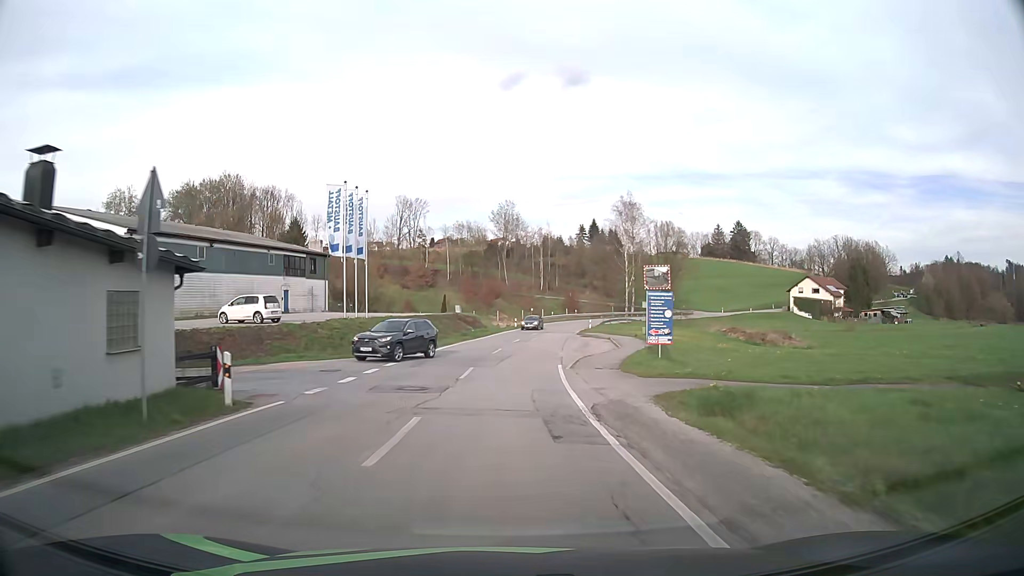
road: tertiary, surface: asphalt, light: Day
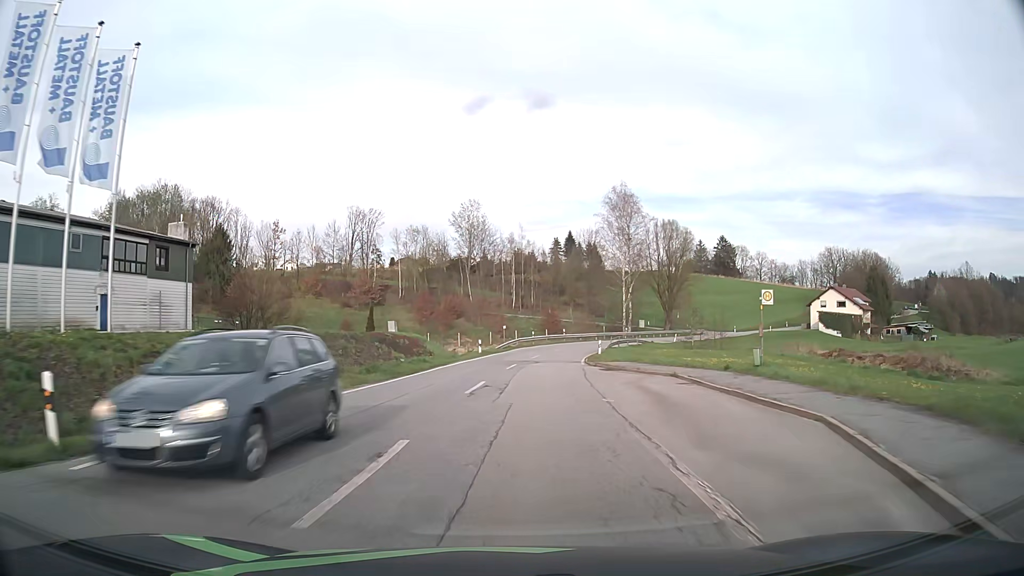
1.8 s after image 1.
(+0.5, +26.7) m; +3°
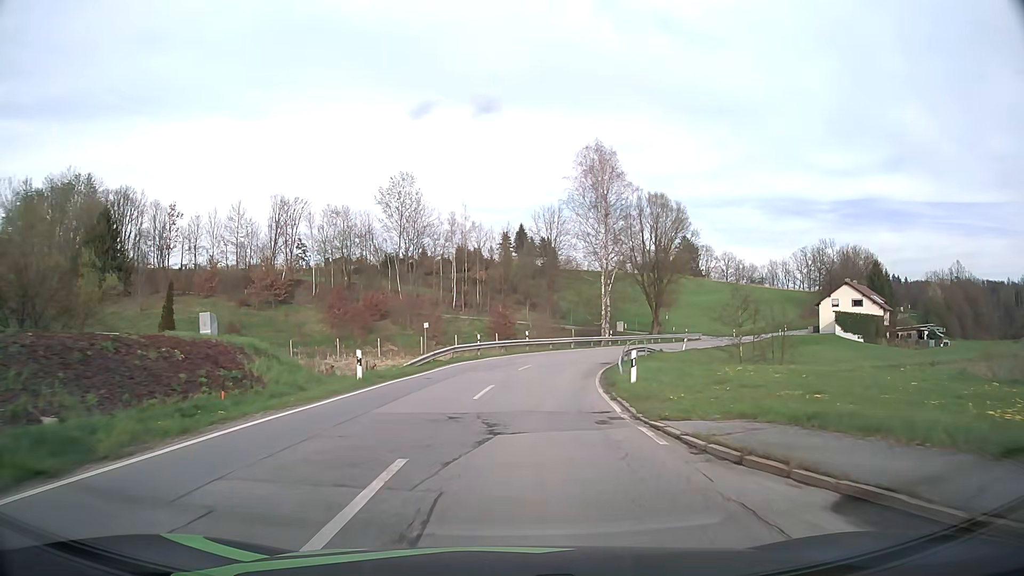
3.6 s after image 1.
(+0.9, +25.1) m; +5°
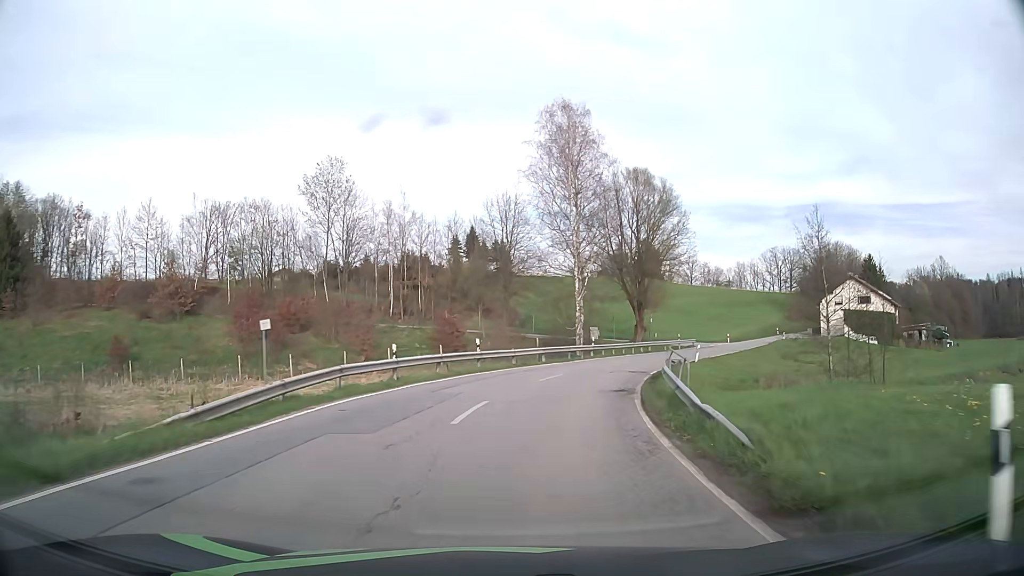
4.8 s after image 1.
(+0.5, +15.9) m; +4°
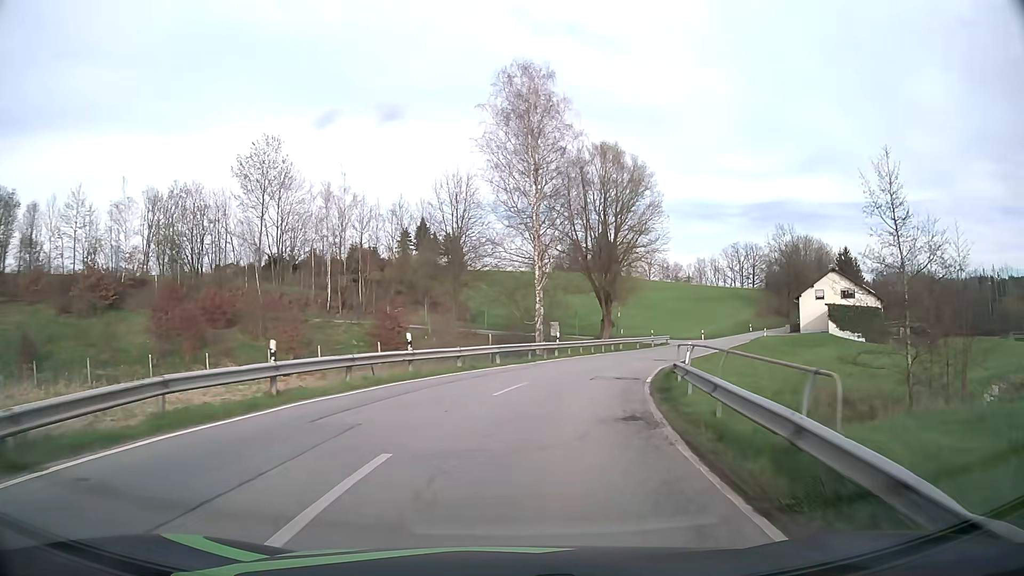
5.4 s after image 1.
(+0.2, +7.9) m; +3°
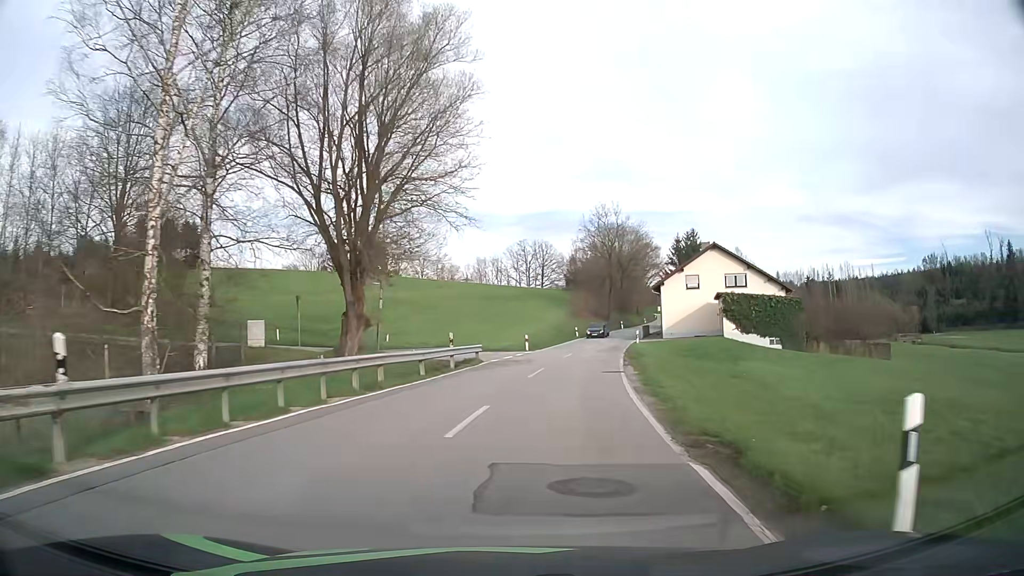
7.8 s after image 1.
(+4.8, +29.4) m; +20°
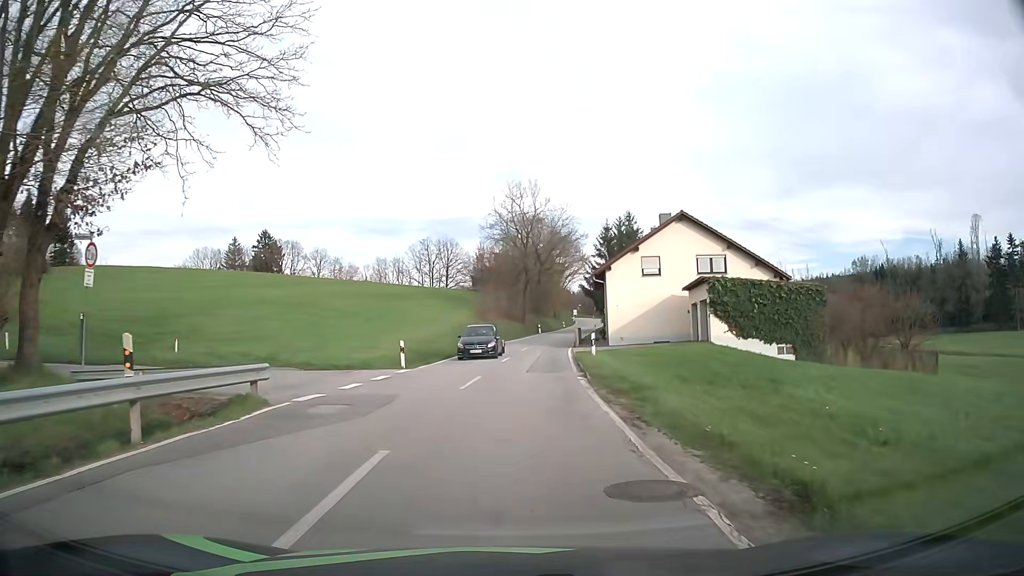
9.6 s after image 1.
(+1.4, +16.9) m; +8°
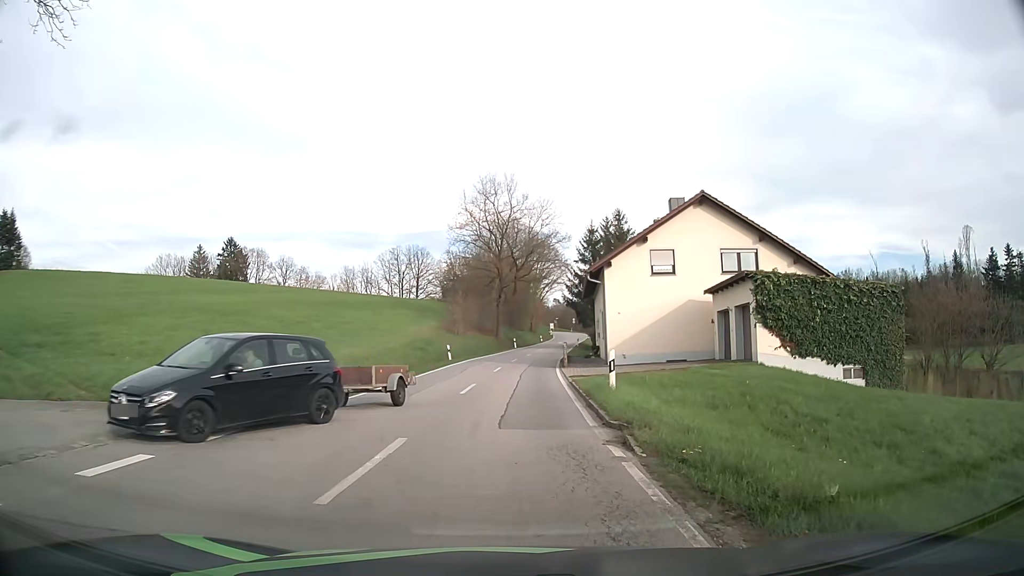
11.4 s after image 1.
(+0.1, +9.5) m; +2°
